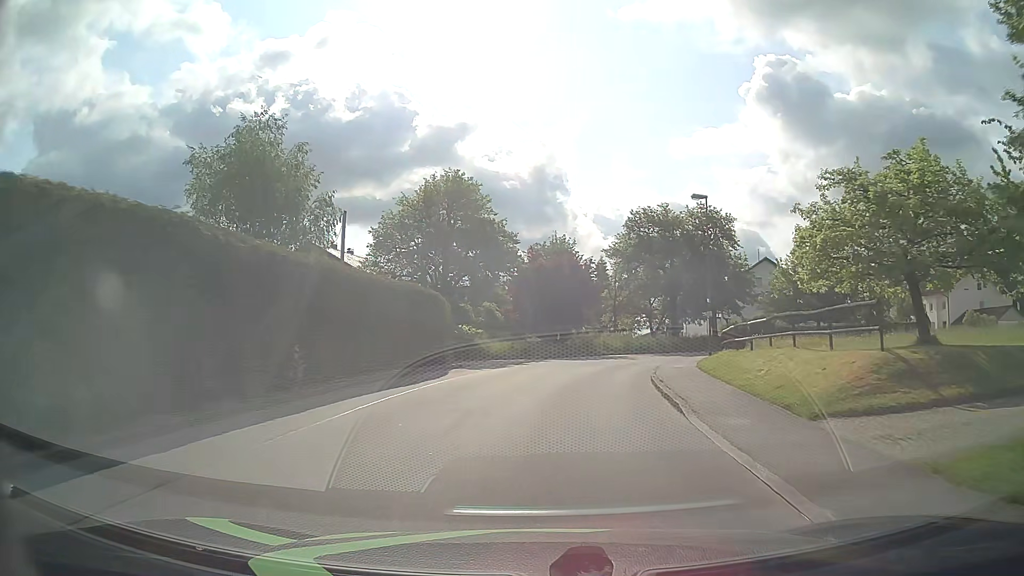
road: unclassified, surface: asphalt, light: Day
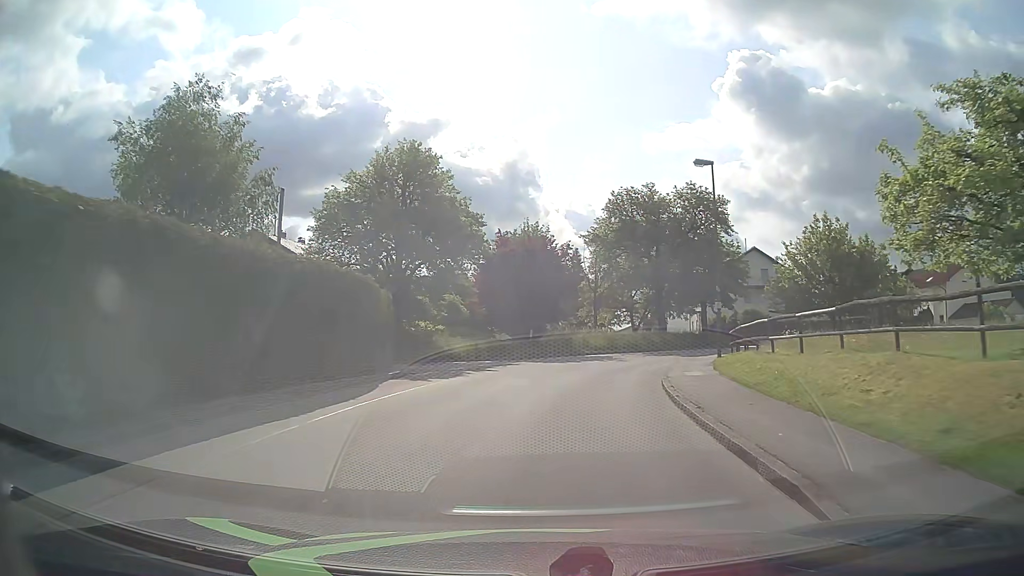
(+0.2, +6.2) m; +2°
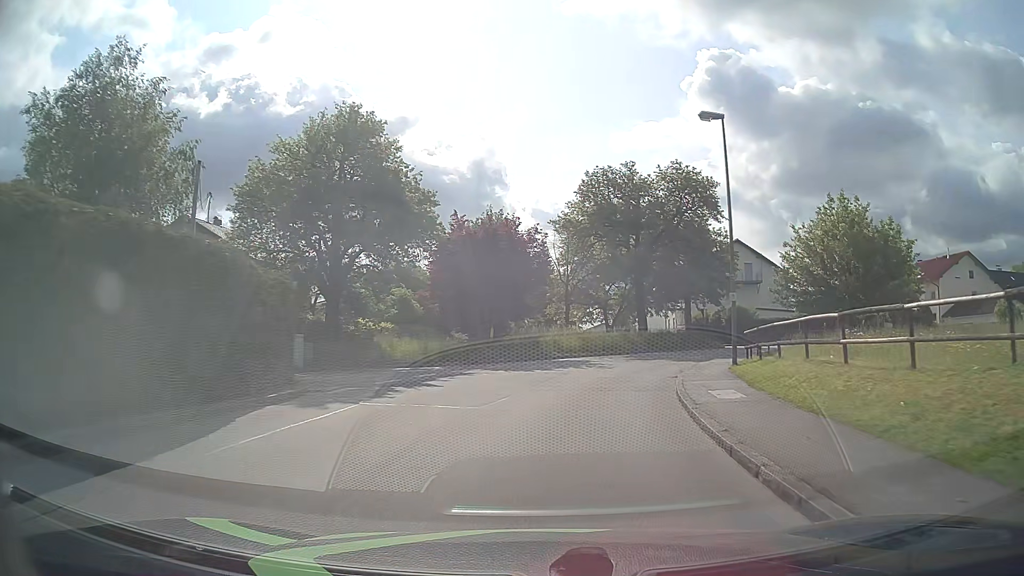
(+0.2, +6.2) m; +3°
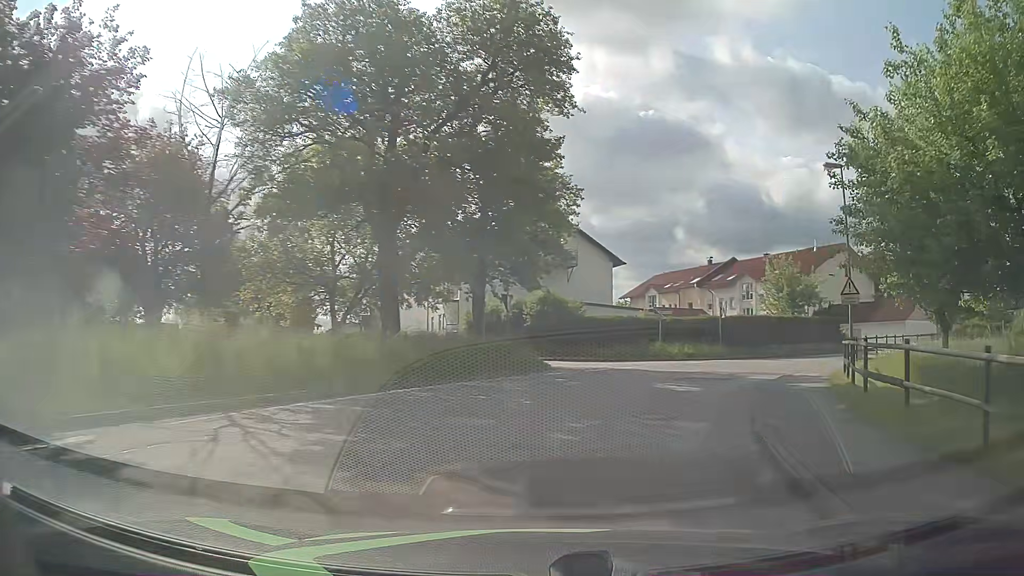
(+3.5, +23.9) m; +20°
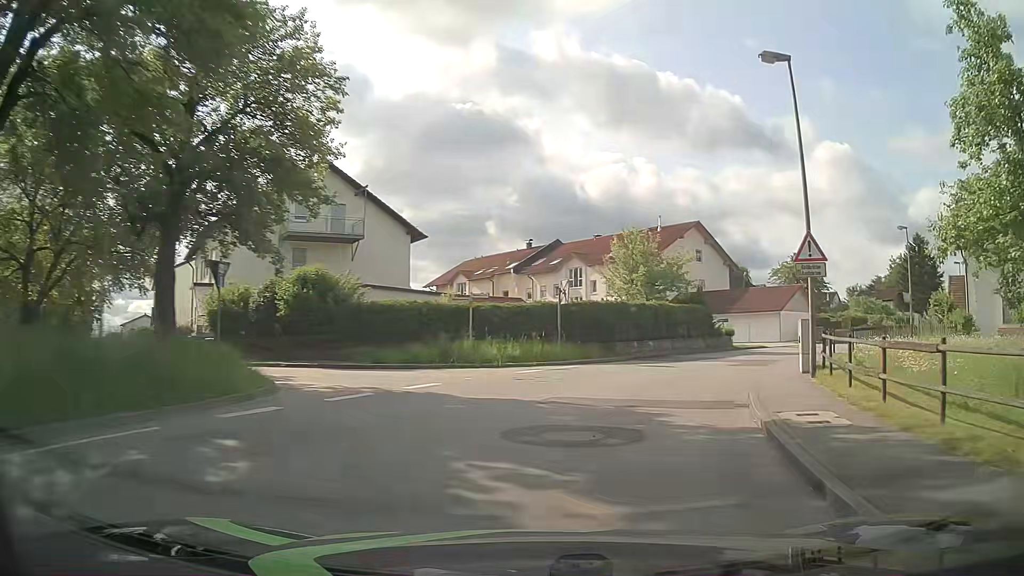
(+1.7, +11.7) m; +16°
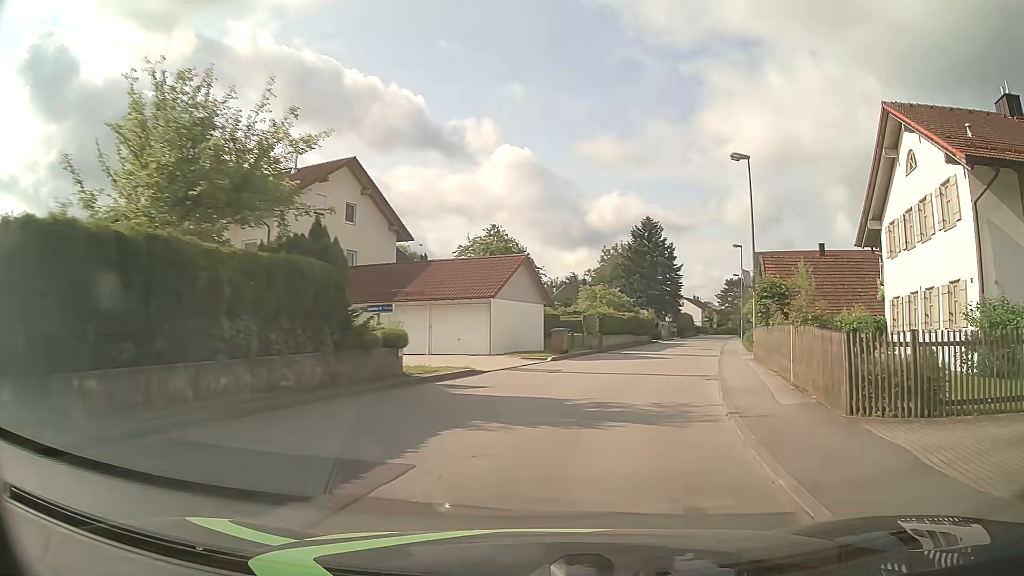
(+6.1, +22.9) m; +29°
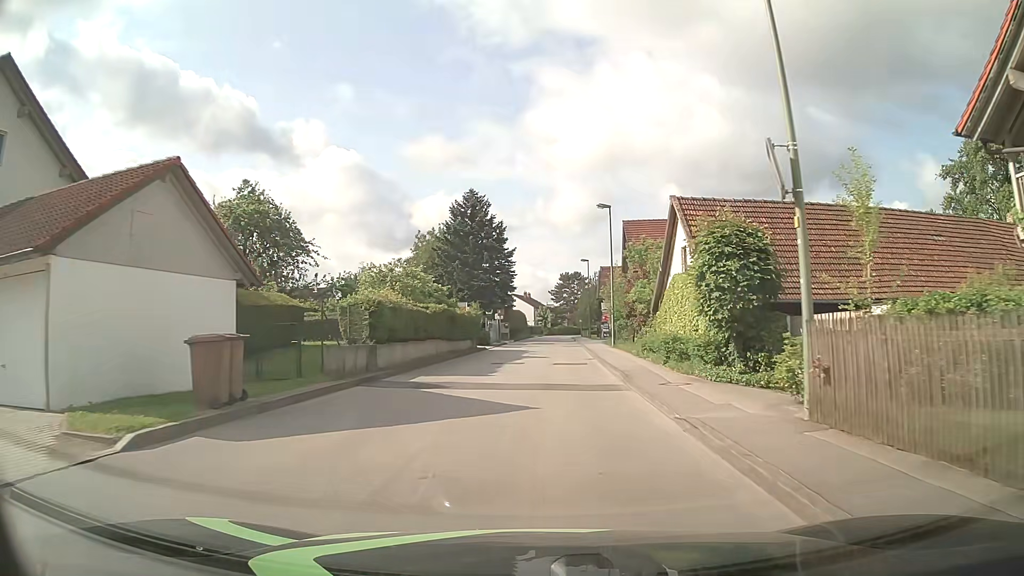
(+3.0, +18.6) m; +15°
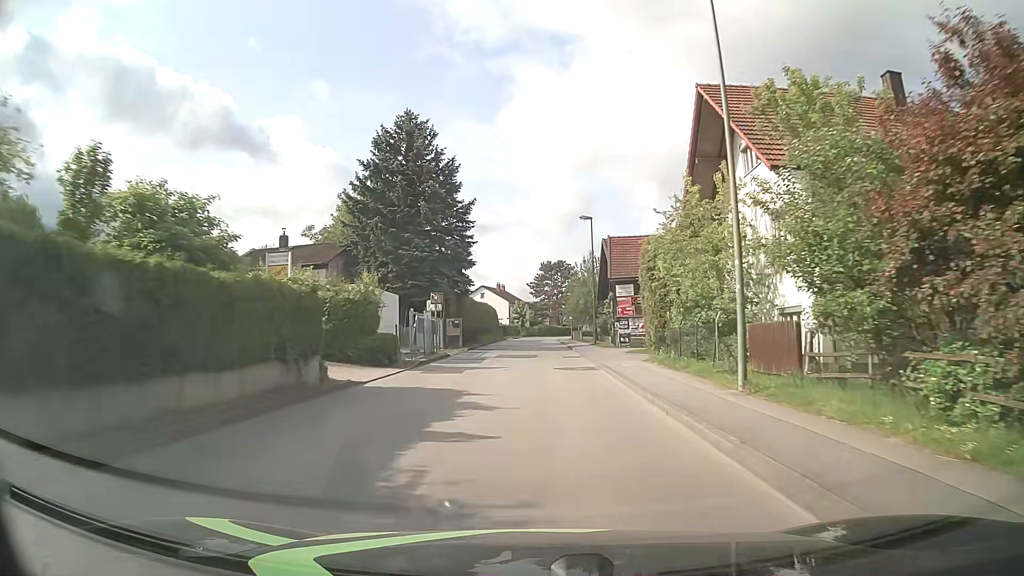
(+0.4, +26.9) m; +1°
(0, +10) (0, +20) (+1, +30) (+1, +40) (+1, +50) (+1, +60) (+1, +70) (+2, +80) (+2, +90) (+3, +100) m
